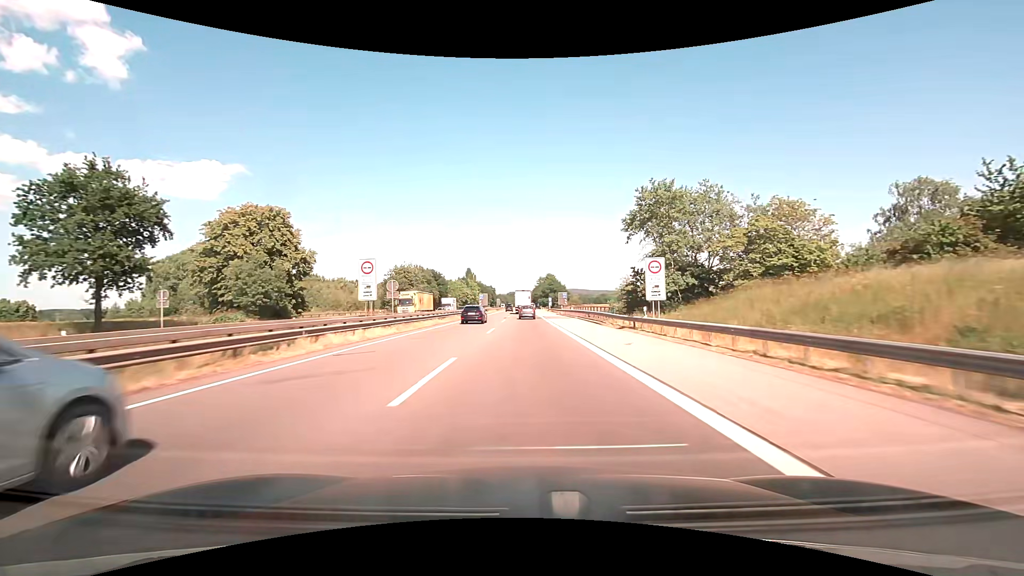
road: motorway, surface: asphalt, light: Day
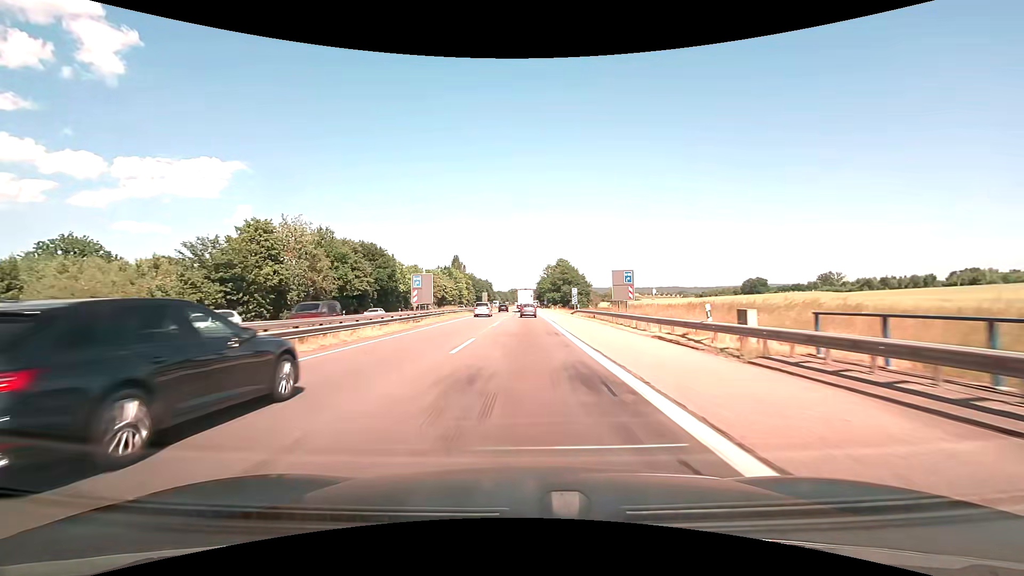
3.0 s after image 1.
(+0.2, +63.2) m; 0°
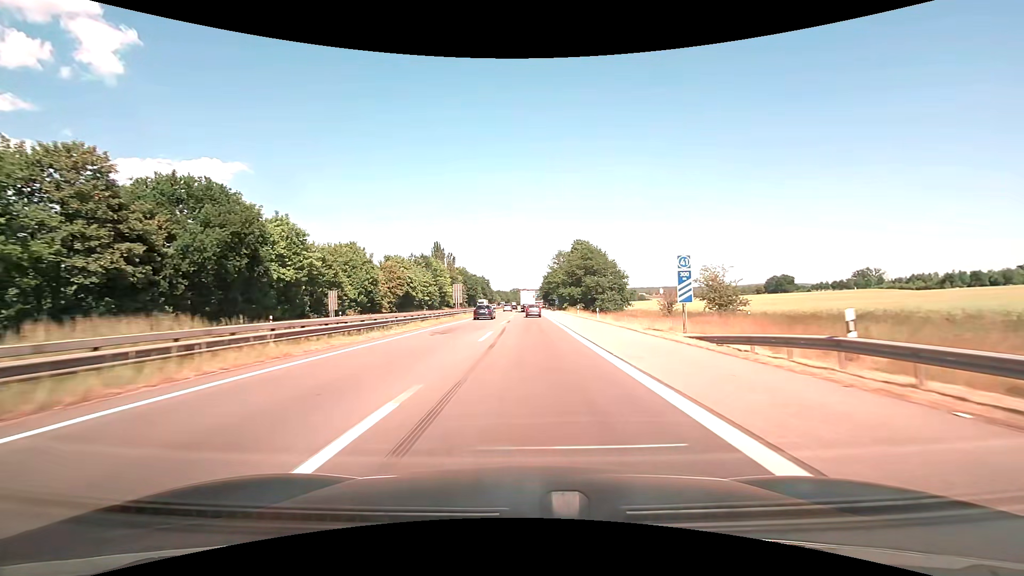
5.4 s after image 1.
(-0.1, +48.1) m; 0°
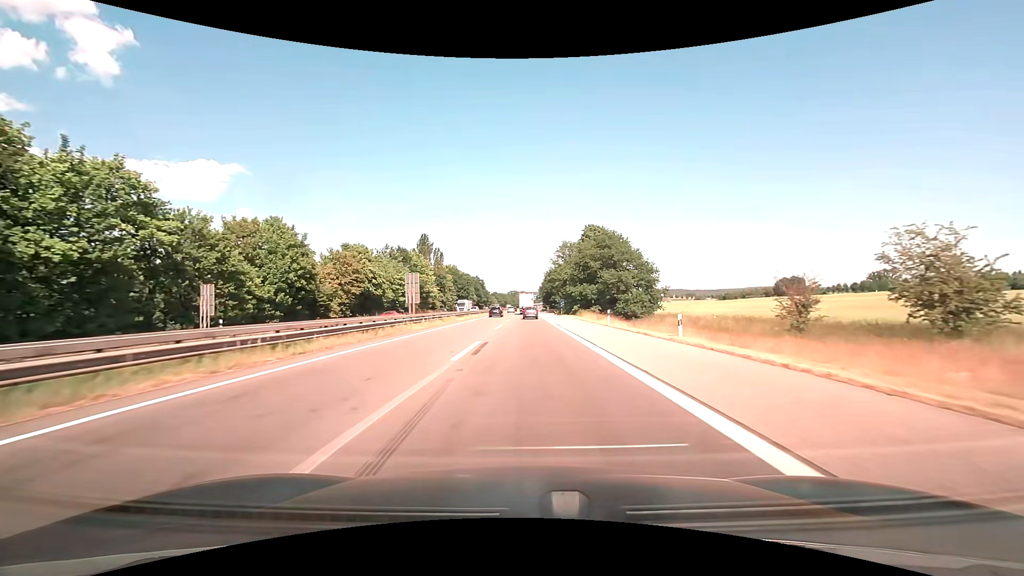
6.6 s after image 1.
(0.0, +24.0) m; 0°
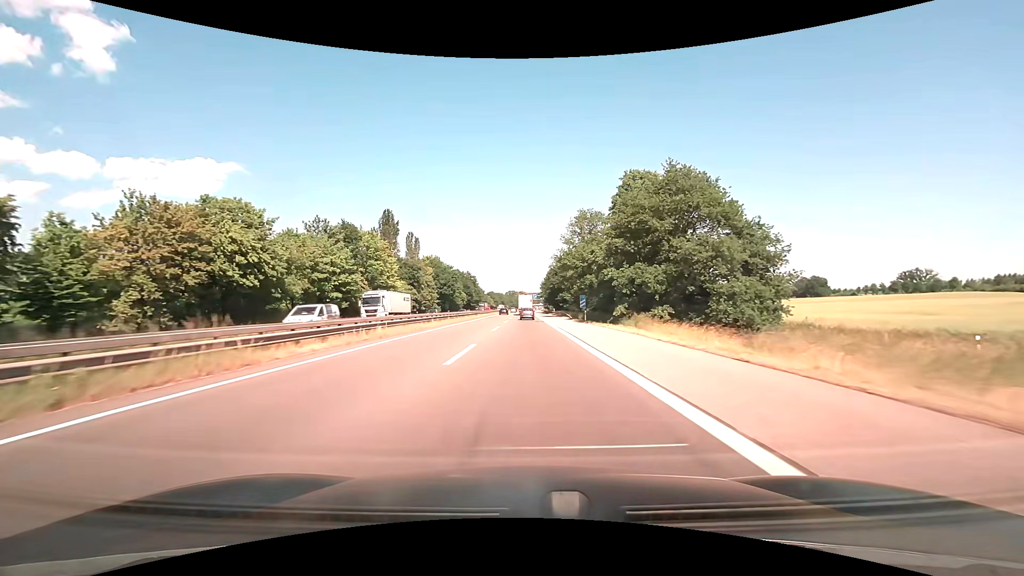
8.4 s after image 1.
(+0.1, +36.8) m; 0°
